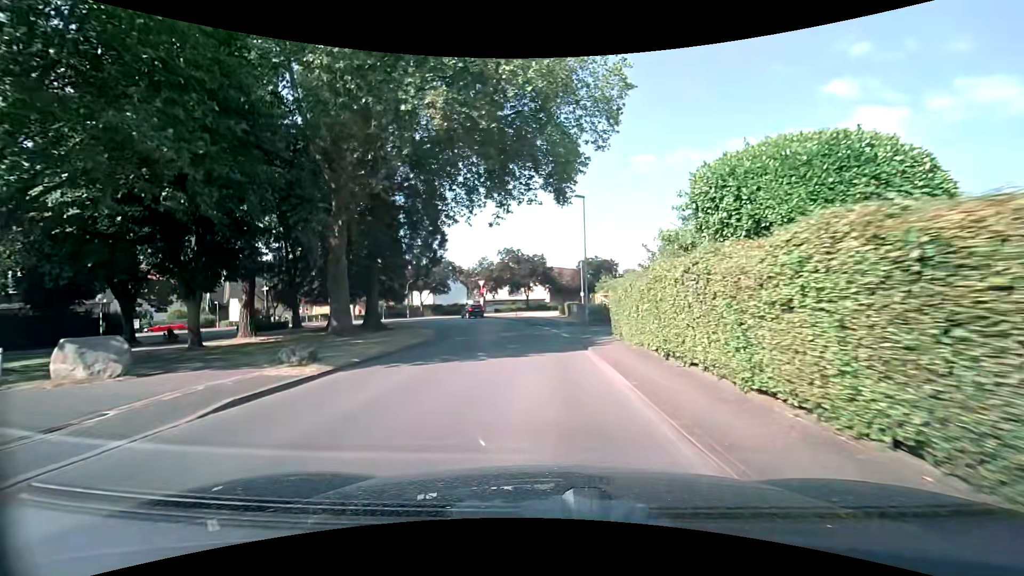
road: tertiary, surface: asphalt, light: Day
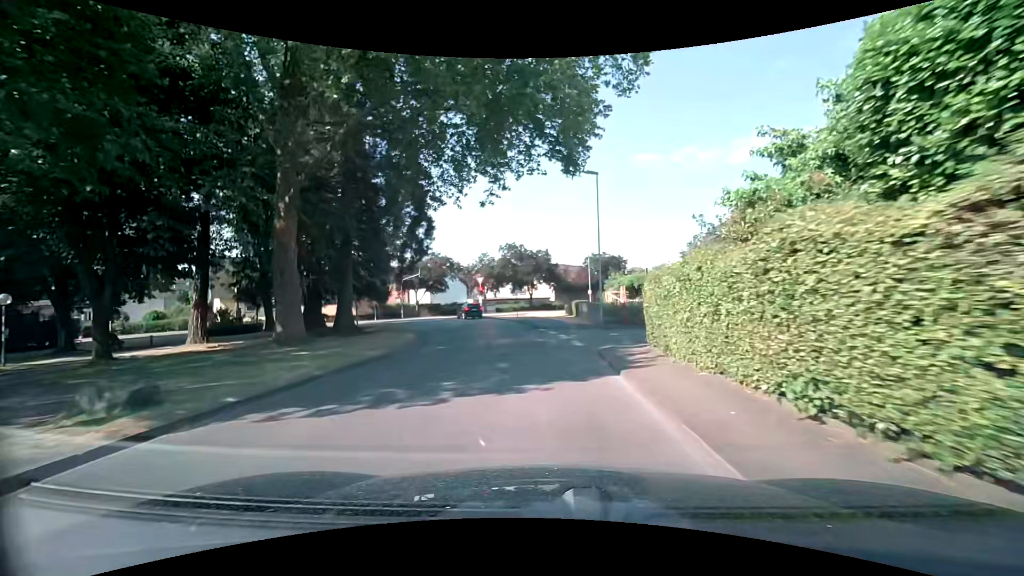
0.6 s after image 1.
(0.0, +5.4) m; 0°
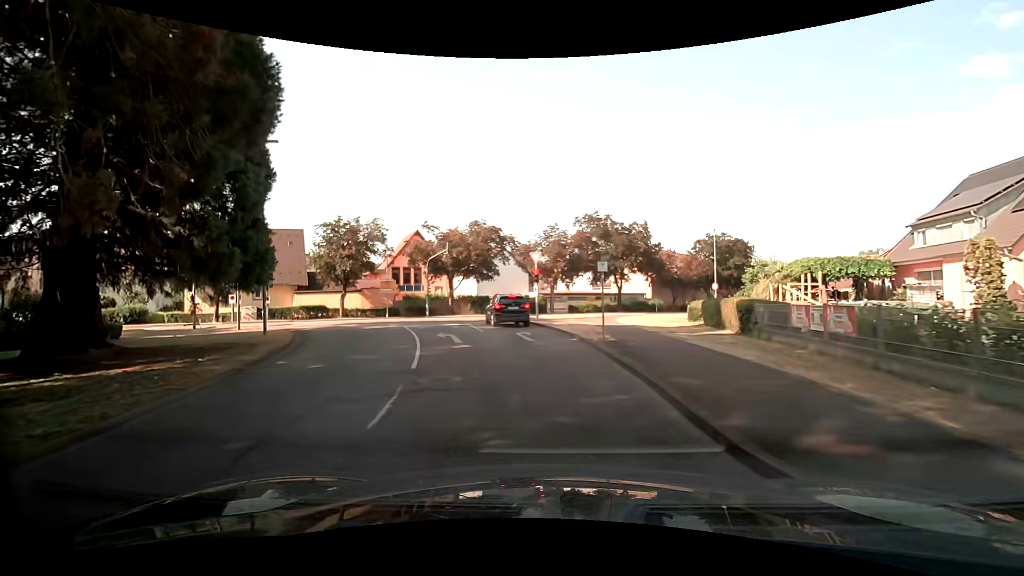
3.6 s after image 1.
(-1.4, +23.6) m; -10°
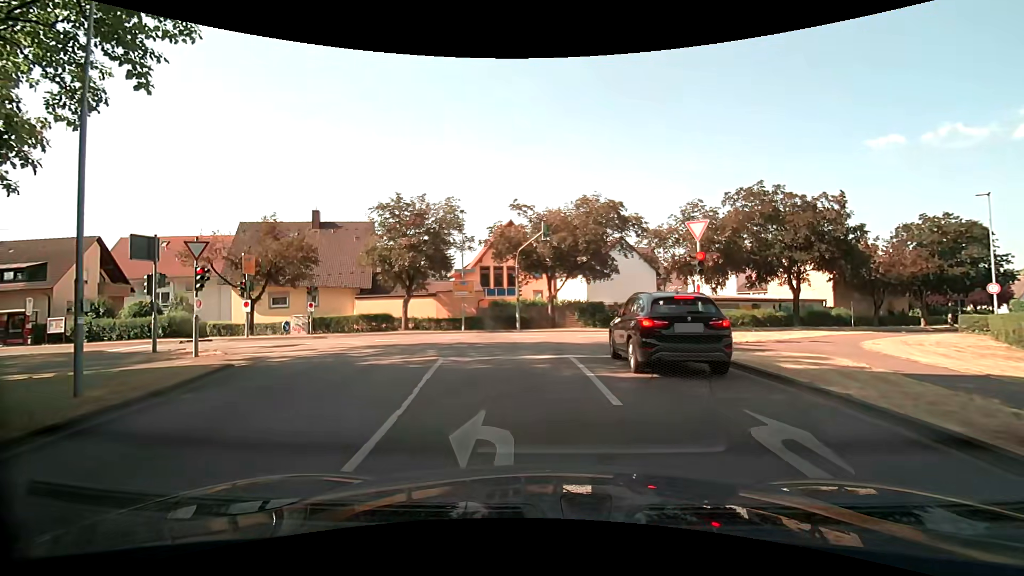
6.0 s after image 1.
(-1.6, +13.5) m; -13°
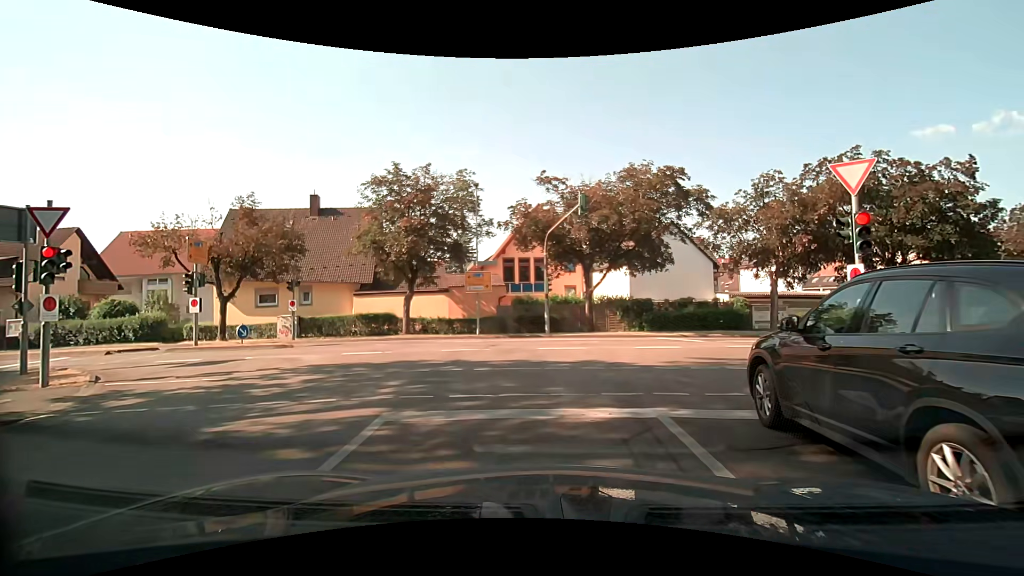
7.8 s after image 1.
(-0.2, +6.7) m; -4°
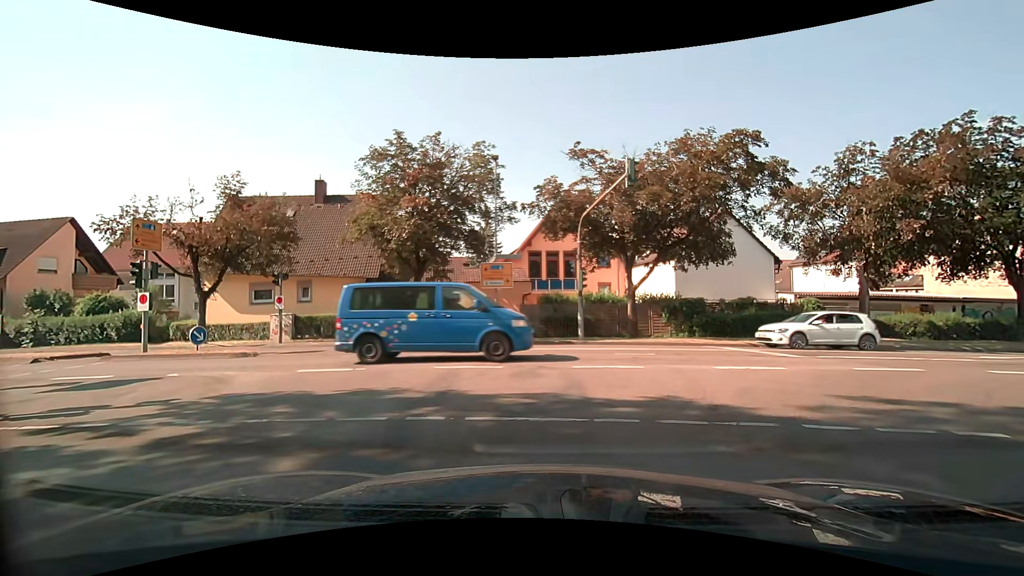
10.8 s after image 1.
(0.0, +4.4) m; -1°
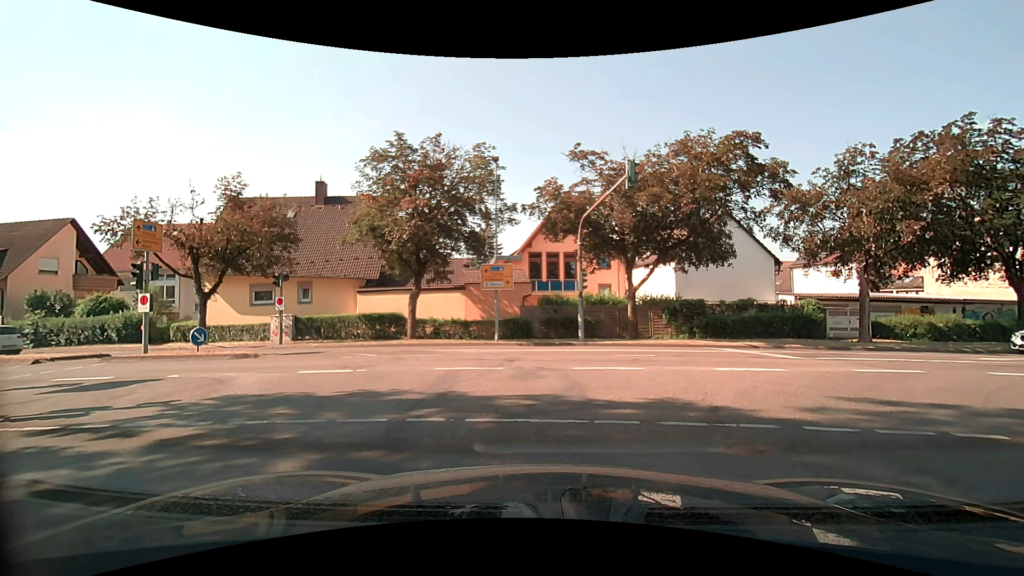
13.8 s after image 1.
(0.0, +0.1) m; 0°
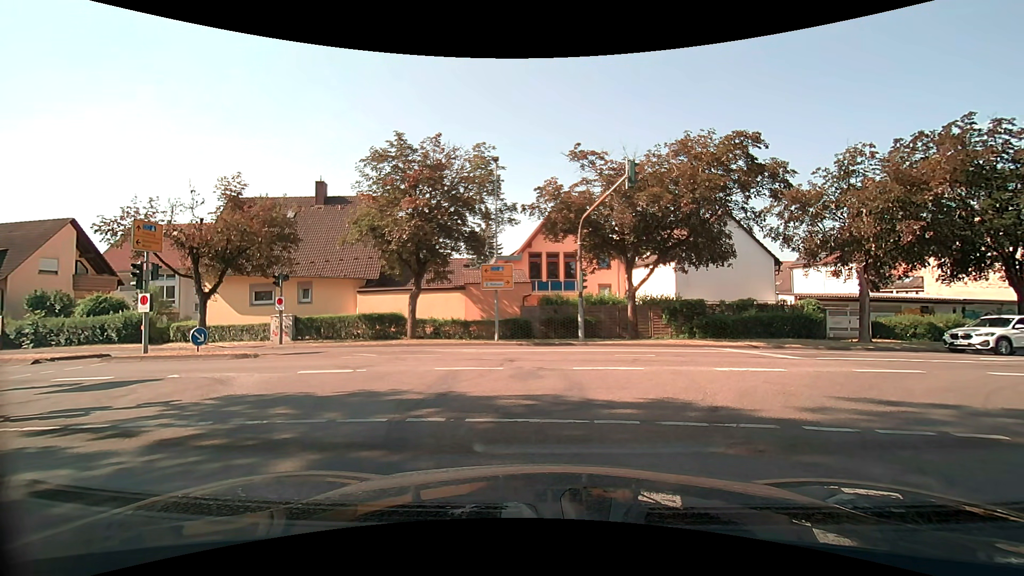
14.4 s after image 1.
(0.0, 0.0) m; 0°
